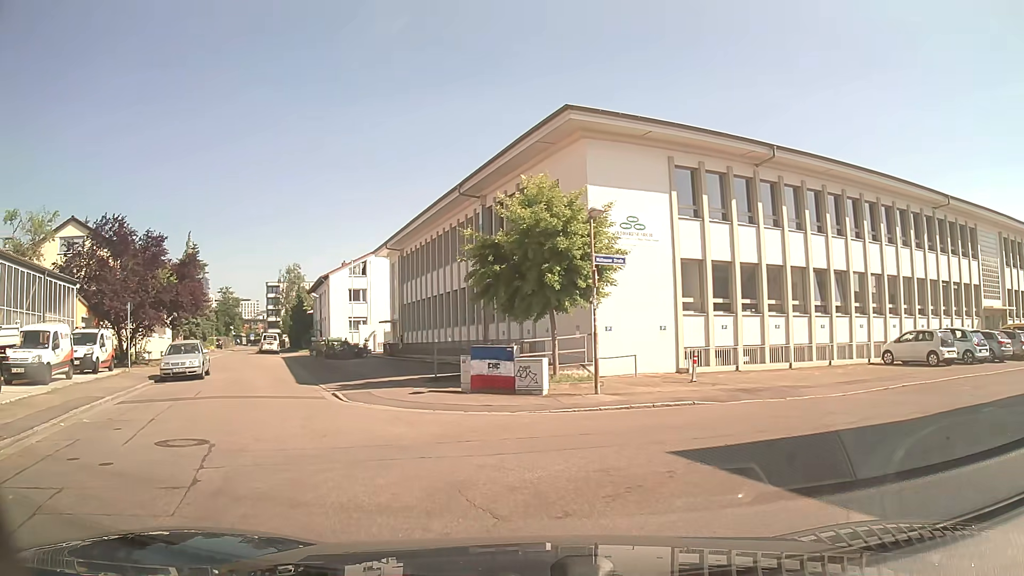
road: residential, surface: asphalt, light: Day
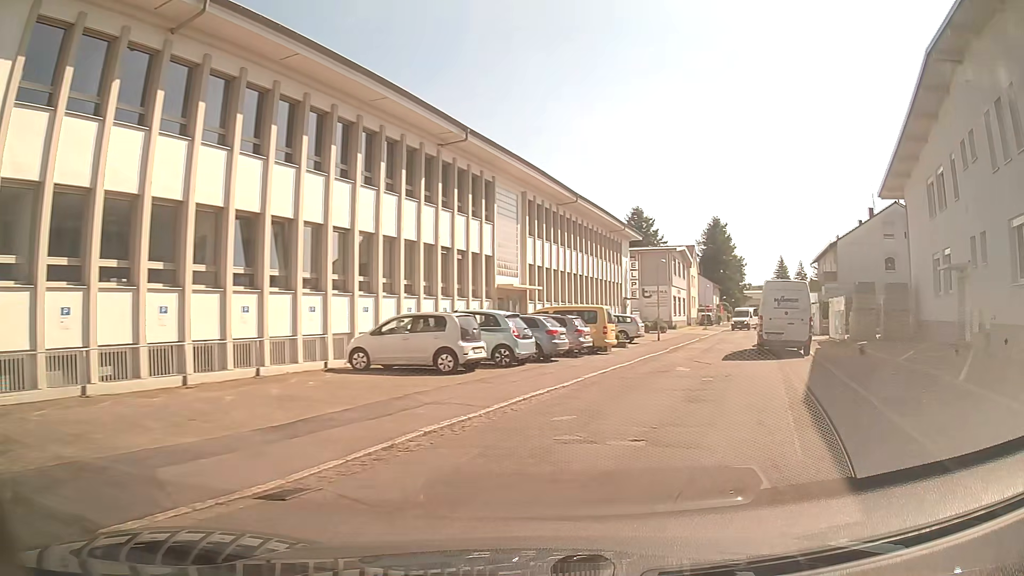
(+4.4, +11.0) m; +50°
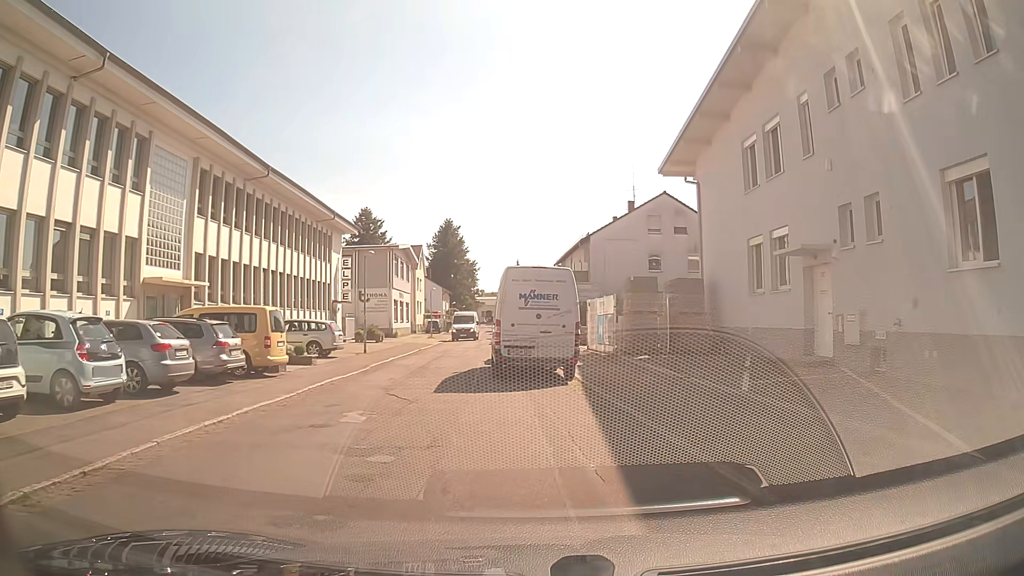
(+1.9, +8.0) m; +22°
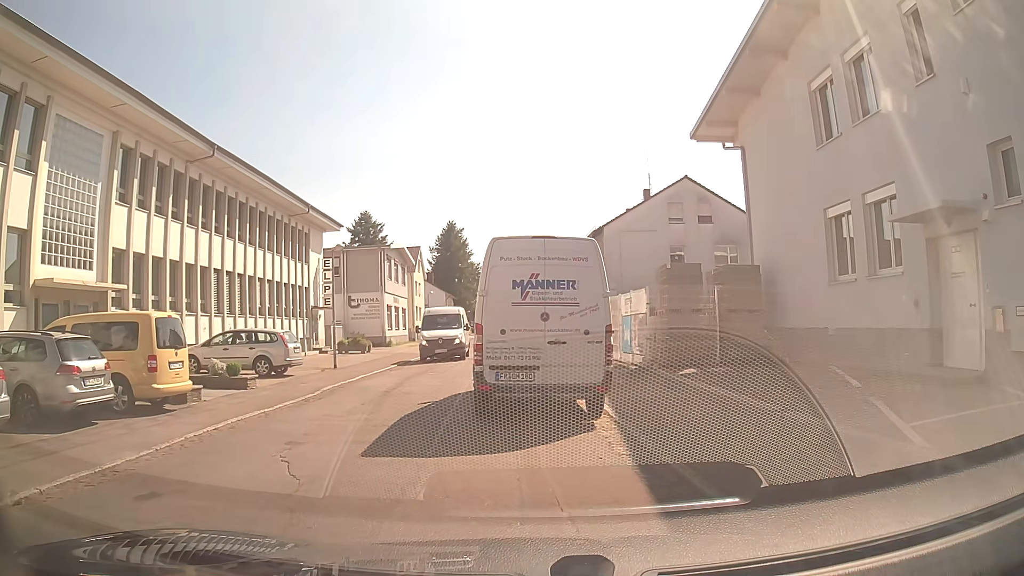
(0.0, +5.6) m; 0°
